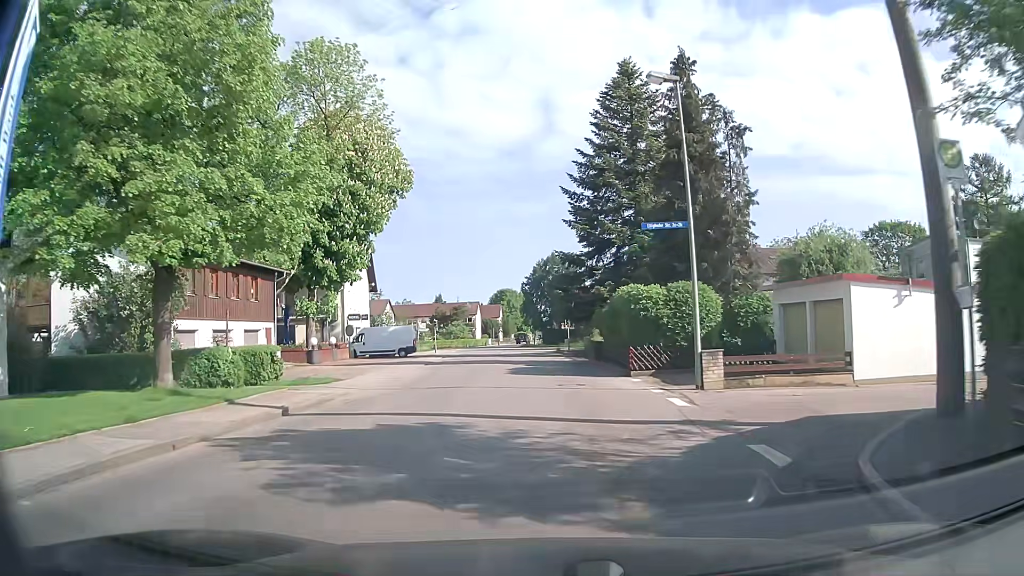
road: tertiary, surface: asphalt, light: Day
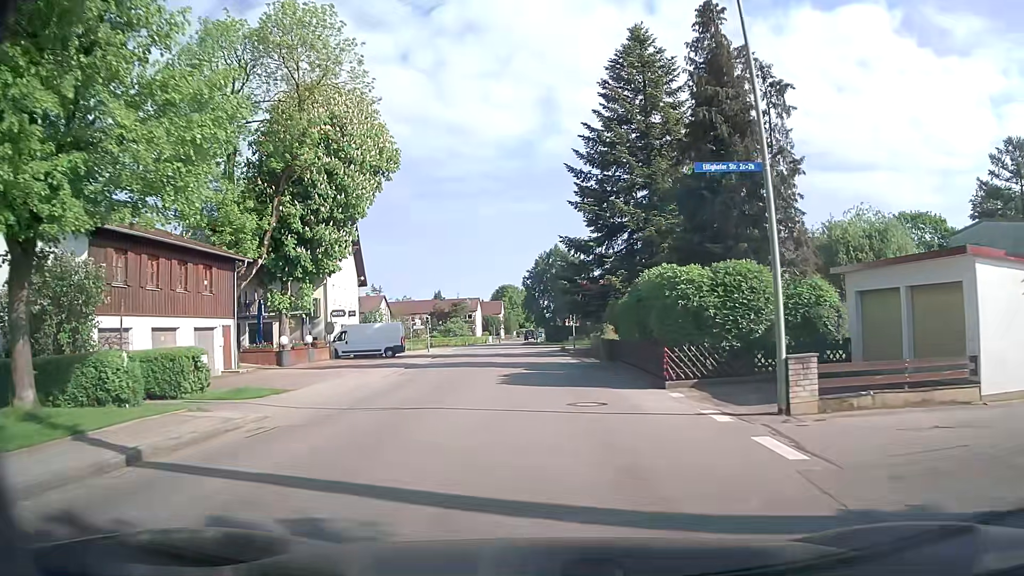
(0.0, +5.5) m; 0°
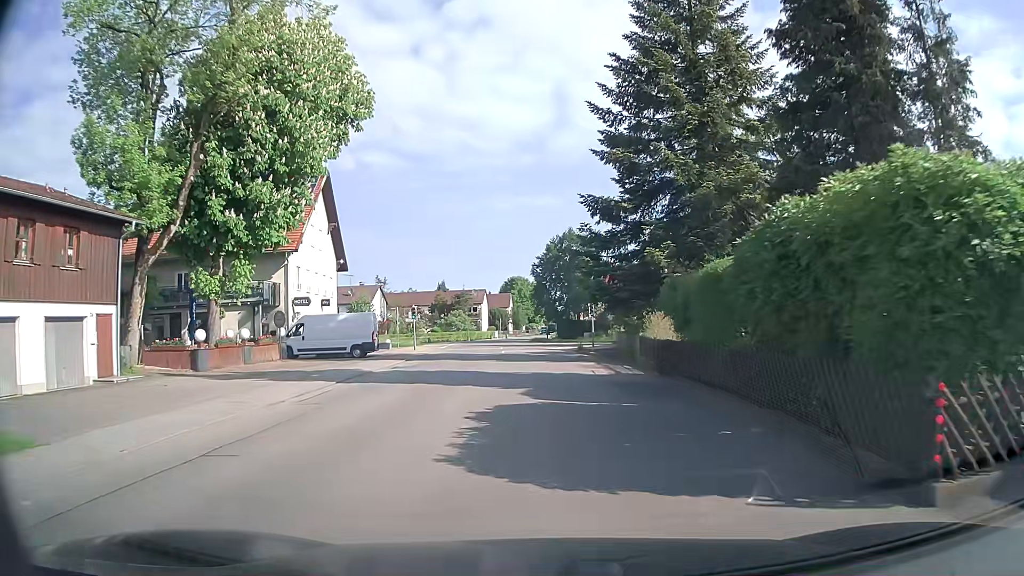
(-0.1, +10.7) m; 0°
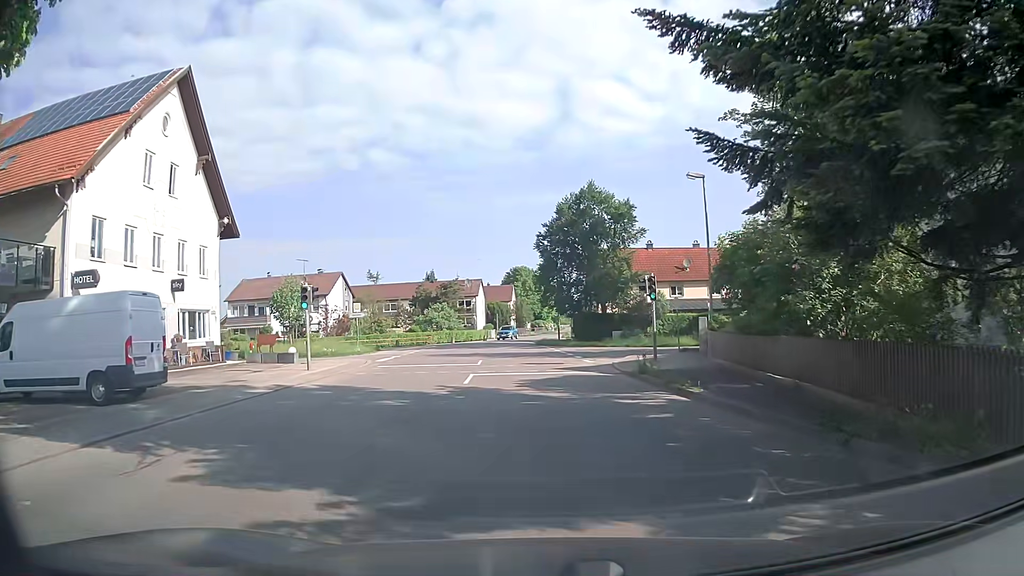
(-0.4, +23.3) m; -1°
(0, +10) (-1, +20) (-2, +30) (-7, +38) (-16, +41) (-26, +42) (-36, +43) (-46, +44) (-56, +45) (-66, +44) m
